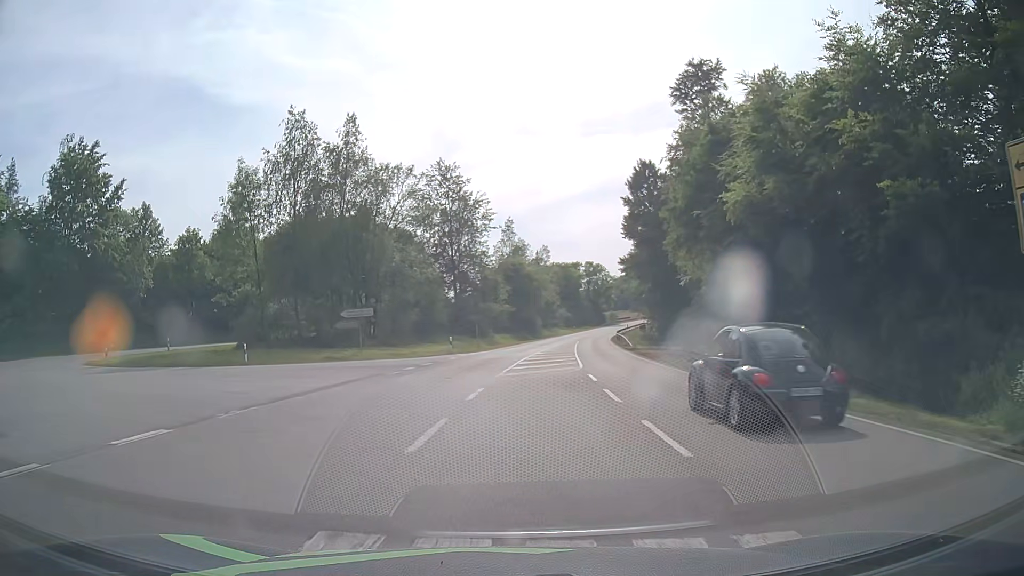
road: secondary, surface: asphalt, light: Day
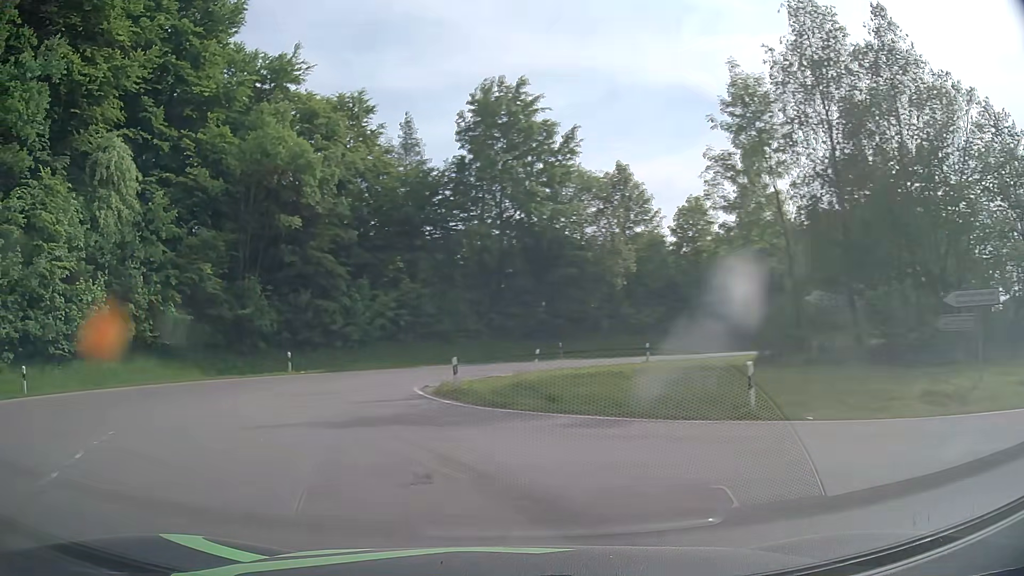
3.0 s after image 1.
(-5.6, +19.4) m; -44°
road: tertiary
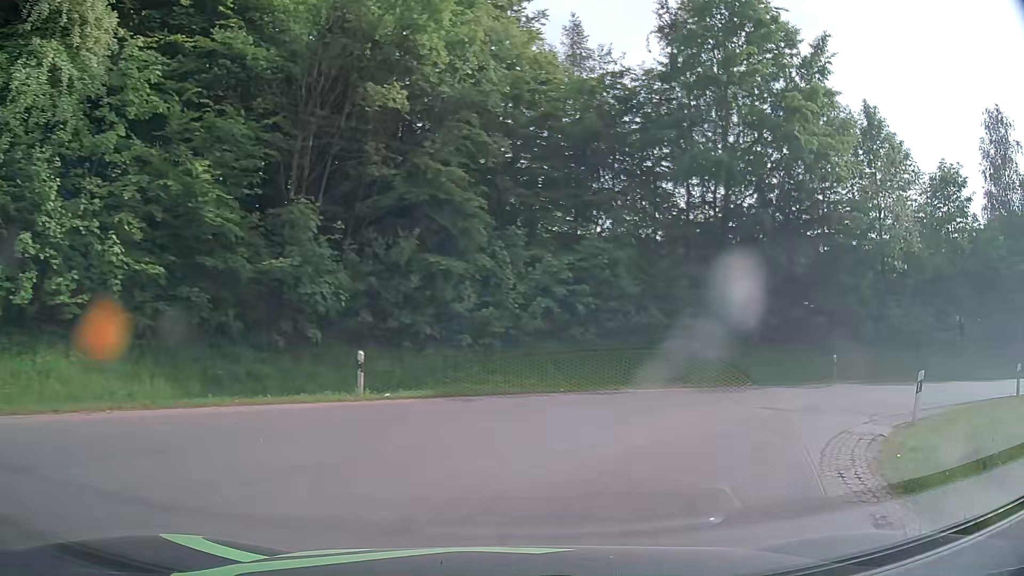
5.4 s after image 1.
(-5.0, +17.7) m; -12°
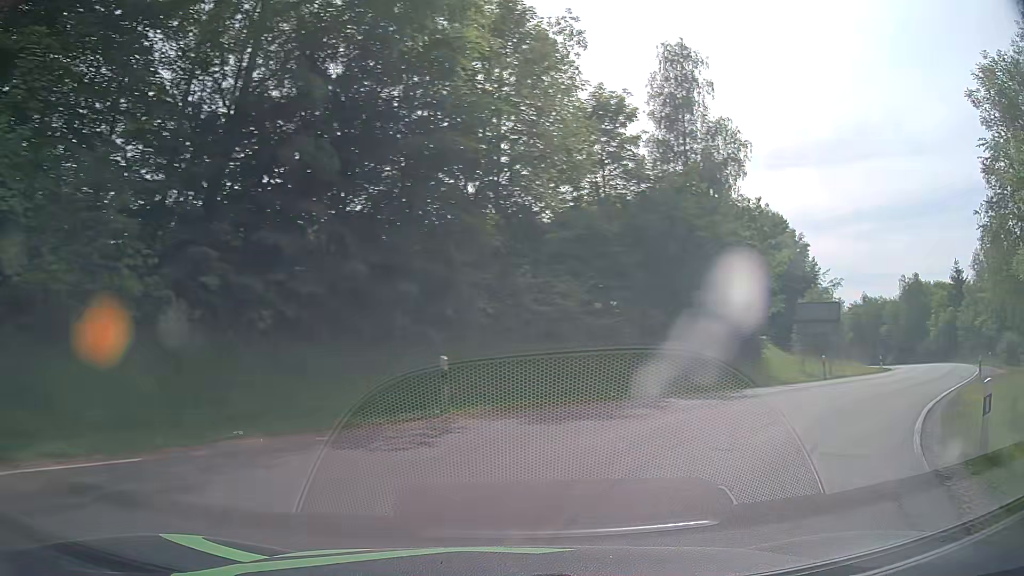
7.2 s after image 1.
(+4.4, +13.3) m; +39°
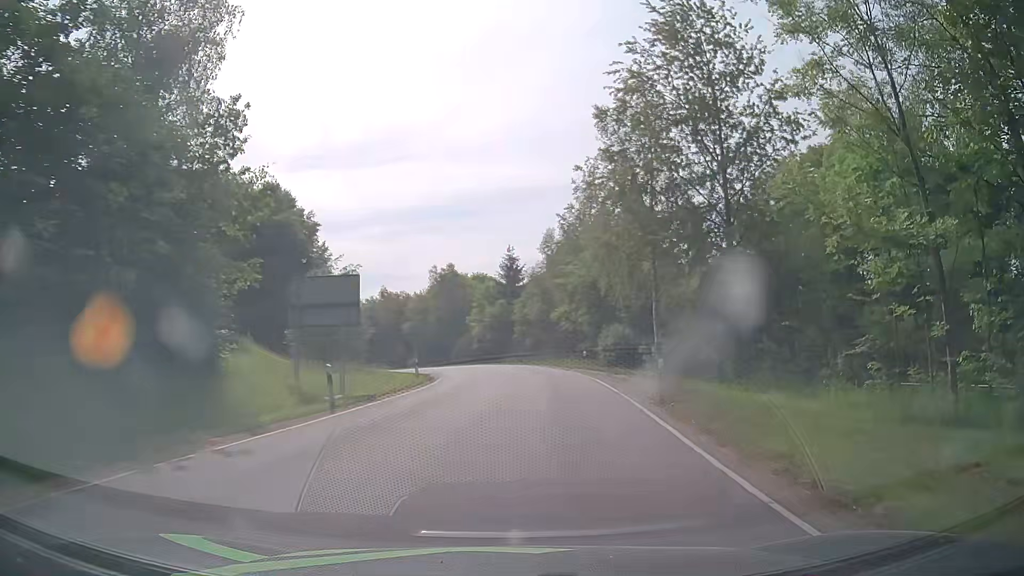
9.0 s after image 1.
(+5.7, +13.5) m; +42°
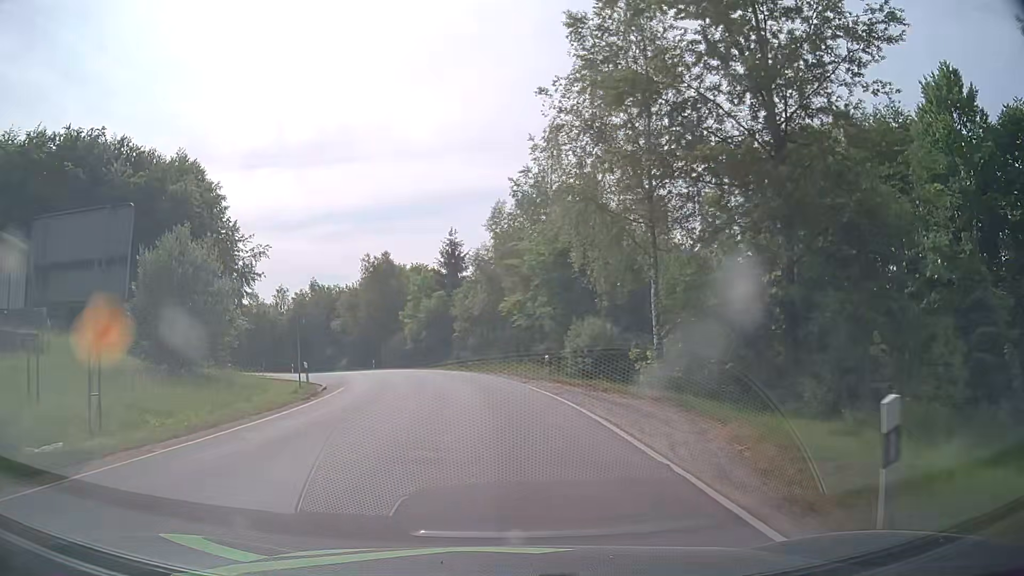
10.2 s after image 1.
(+0.7, +12.2) m; +5°
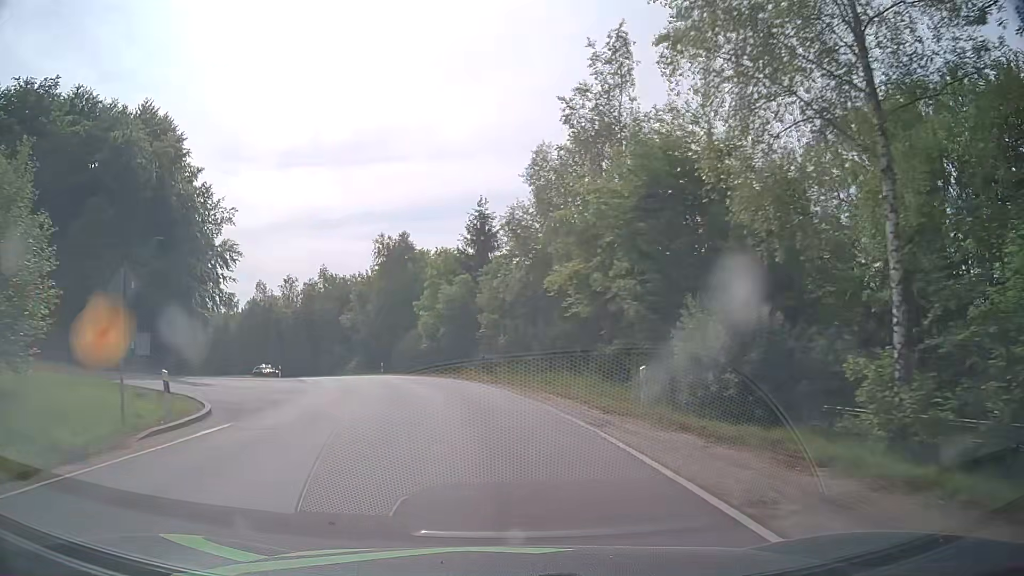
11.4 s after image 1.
(-0.3, +14.4) m; -3°
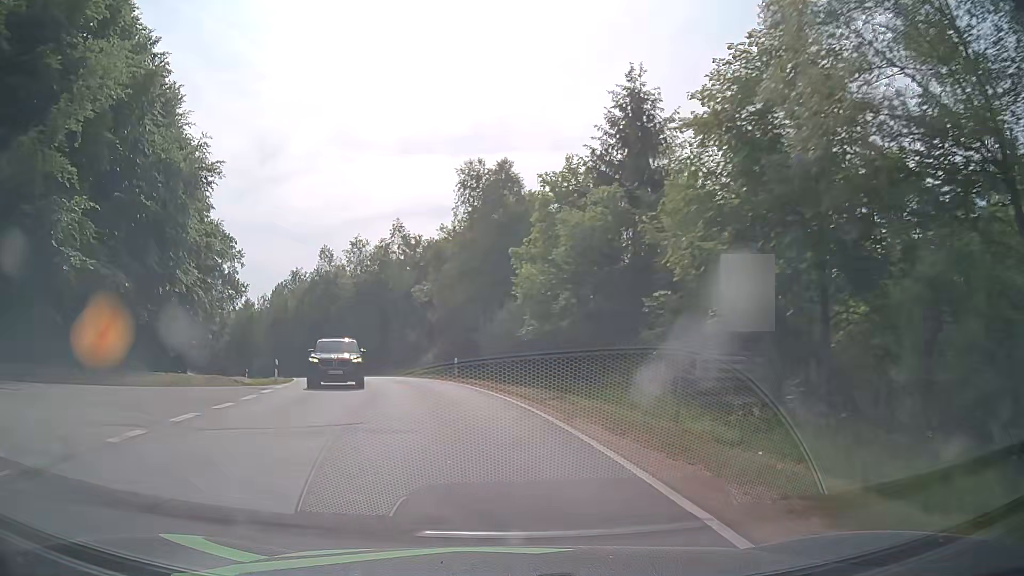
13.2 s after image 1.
(-2.1, +23.9) m; -10°
(0, +10) (-2, +20) (-4, +30) (-7, +39) (-11, +48) (-16, +57) (-21, +66) (-26, +74) (-31, +83) (-37, +91) m
